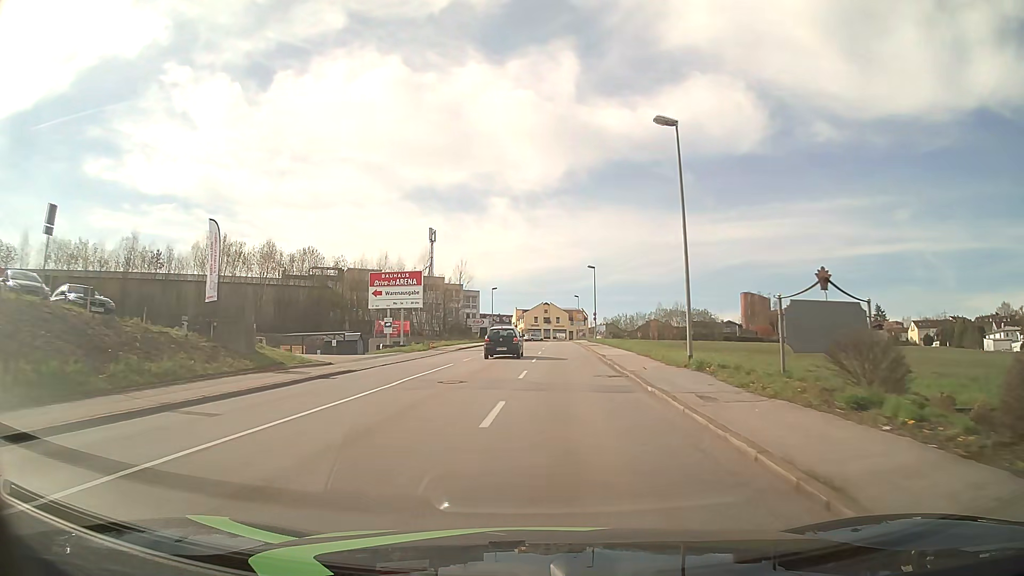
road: tertiary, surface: asphalt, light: Day
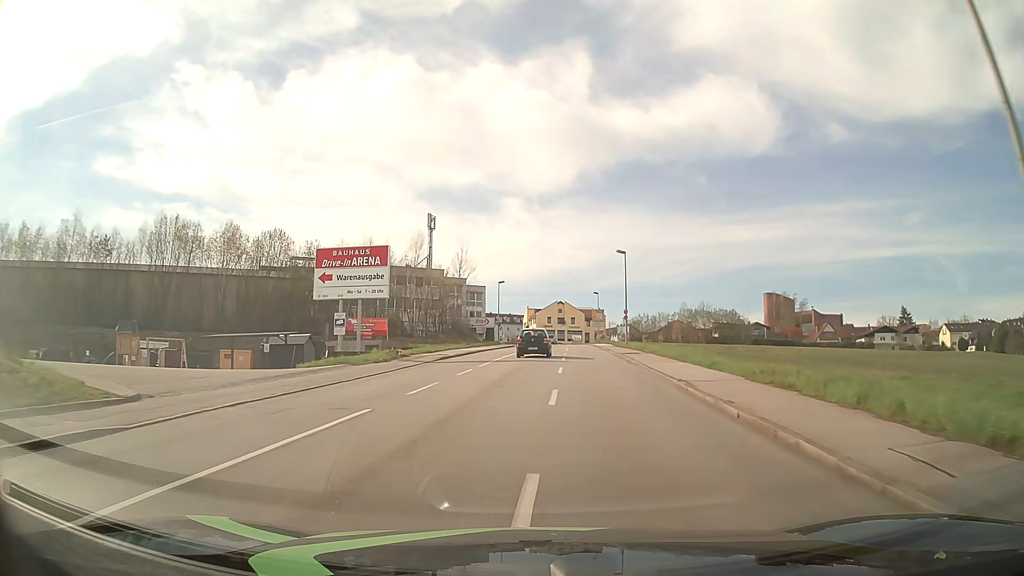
(-0.1, +15.3) m; -1°
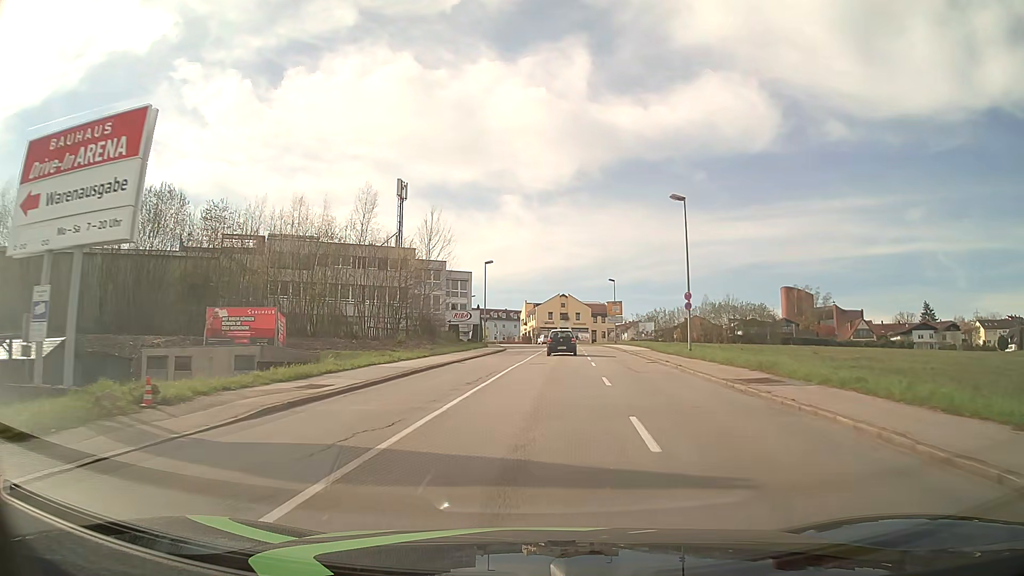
(0.0, +22.9) m; 0°
(0, +10) (+1, +20) (+1, +30) (+2, +40) (+2, +50) (+3, +60) (+3, +70) (+4, +80) (+3, +90) (+3, +100) m
